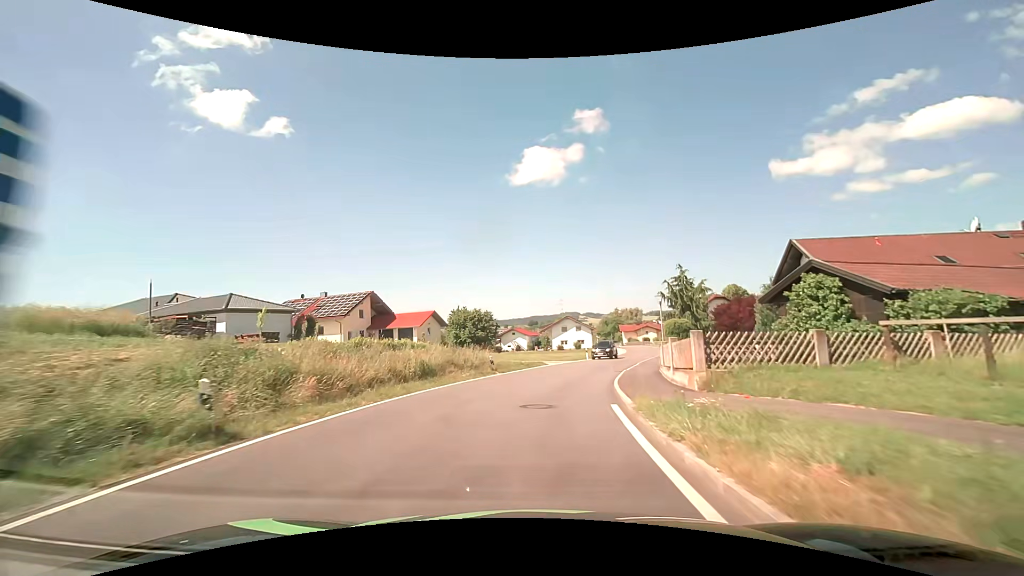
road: secondary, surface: asphalt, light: Day
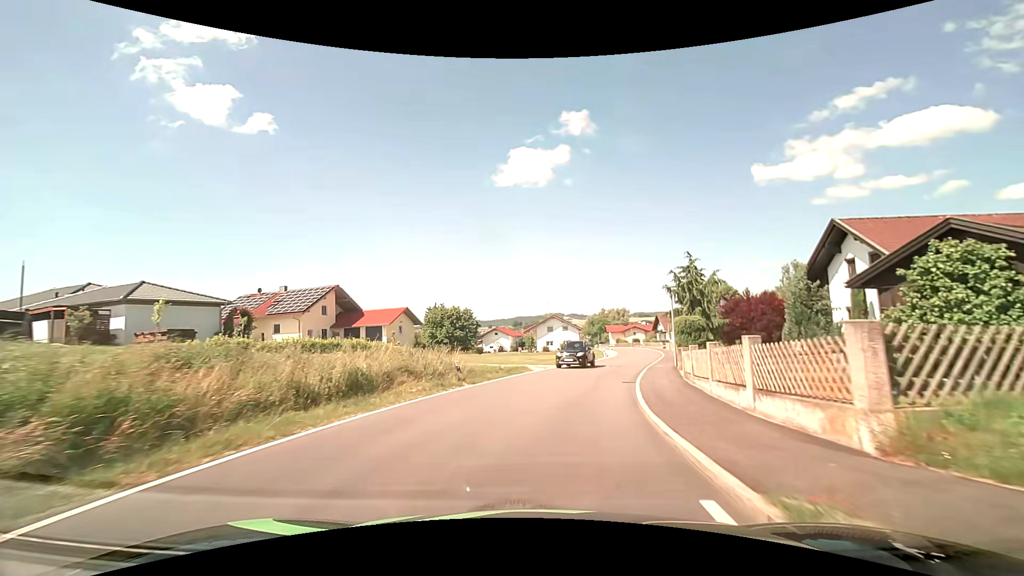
(+0.1, +6.6) m; +2°
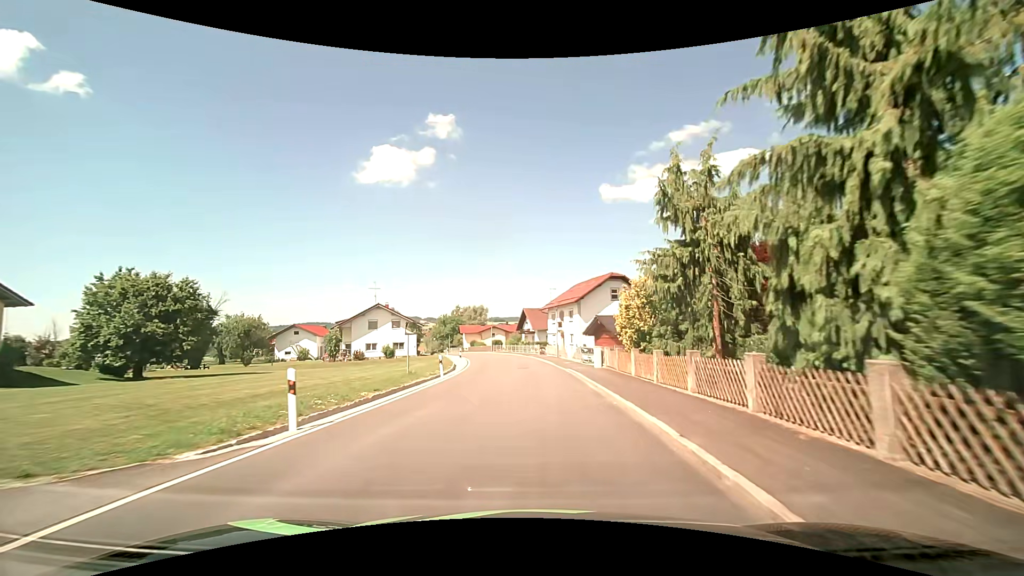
(+4.9, +31.4) m; +16°
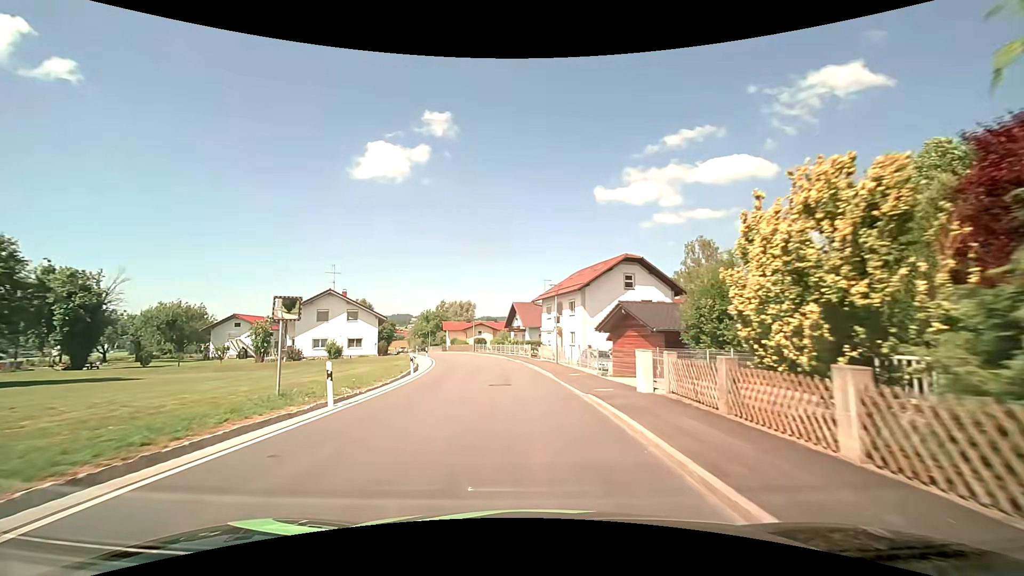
(+0.3, +12.8) m; +1°
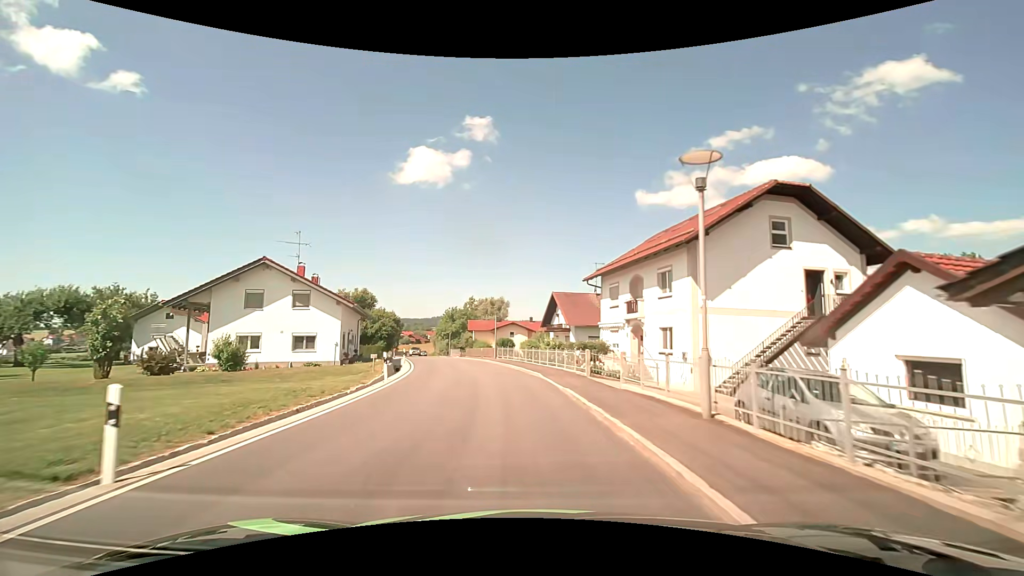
(-0.6, +20.2) m; -4°
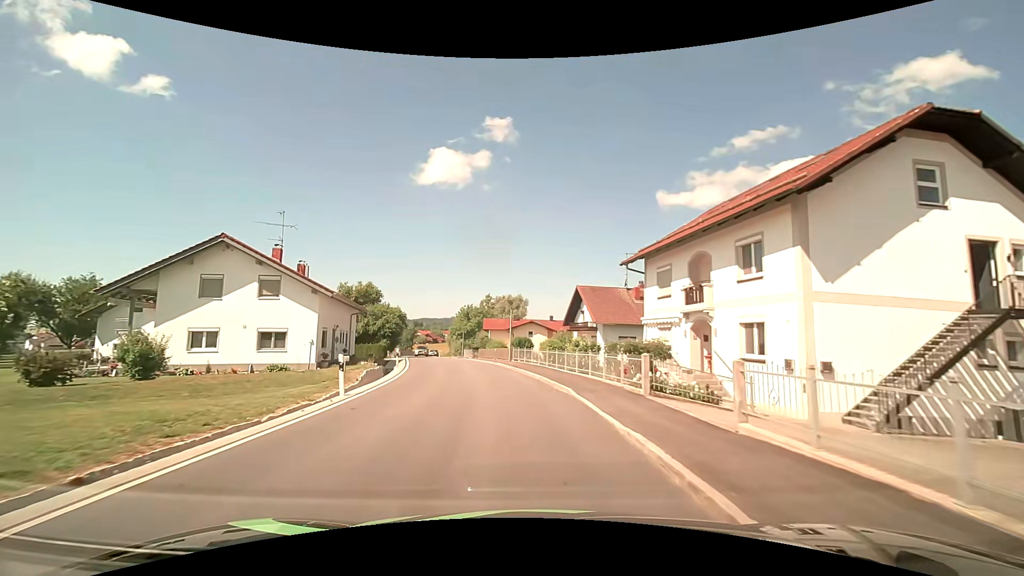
(-0.1, +6.9) m; -2°
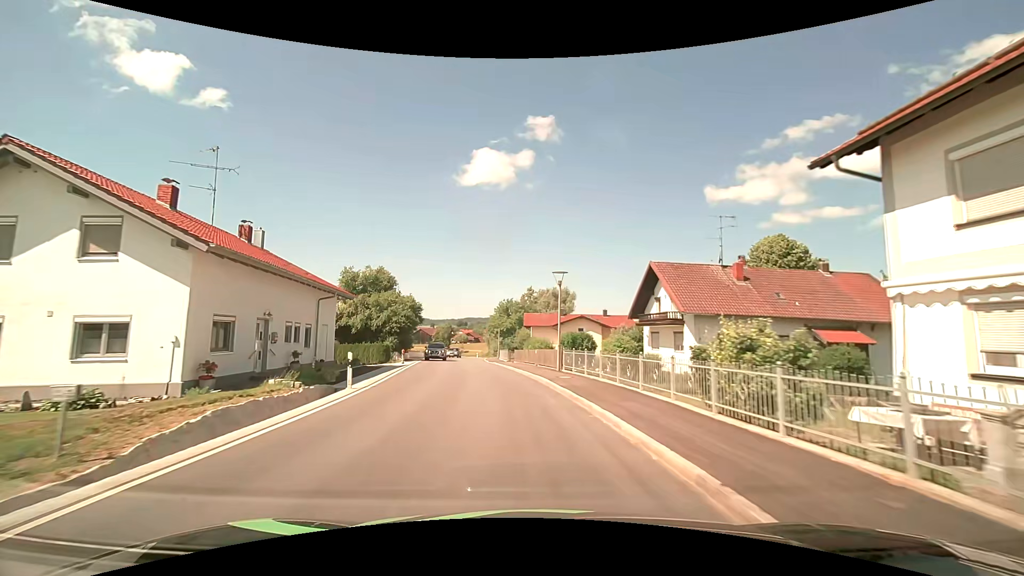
(-0.6, +14.0) m; -5°
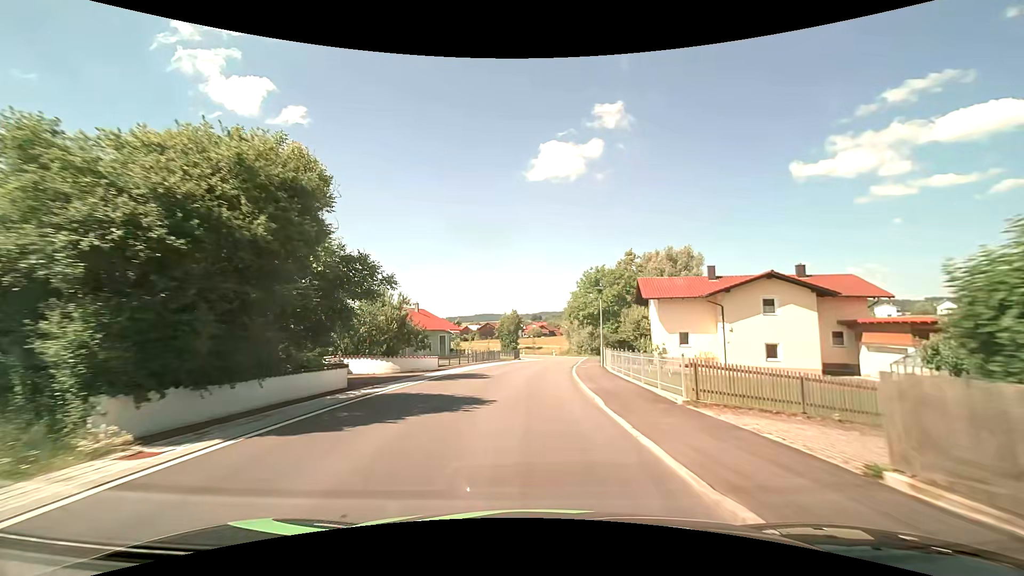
(-3.6, +35.1) m; -9°
(0, +10) (0, +20) (+1, +30) (+2, +40) (+3, +50) (+4, +60) (+5, +70) (+4, +80) (+2, +89) (-2, +99) m
